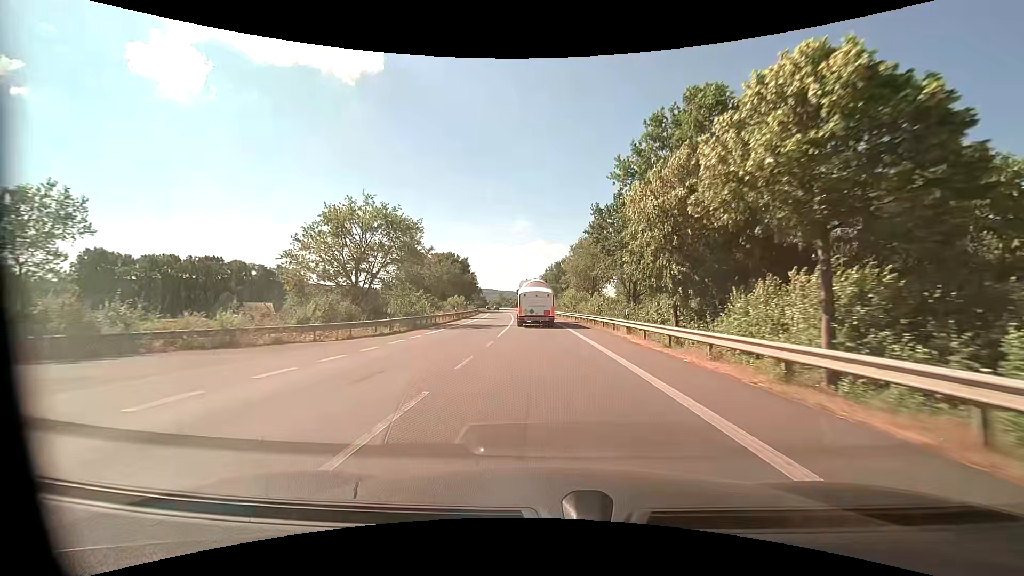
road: primary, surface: asphalt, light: Day
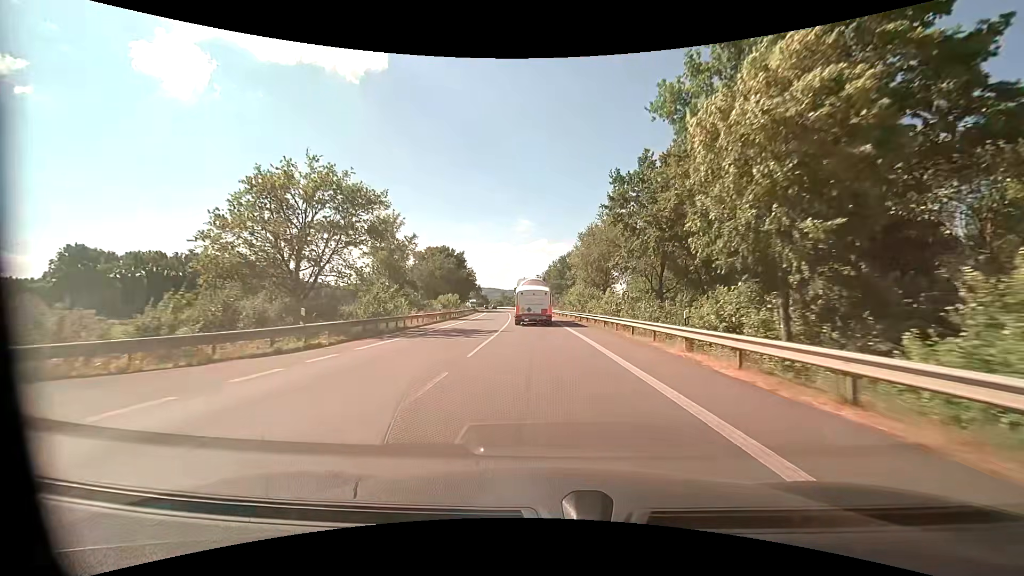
(0.0, +10.1) m; 0°
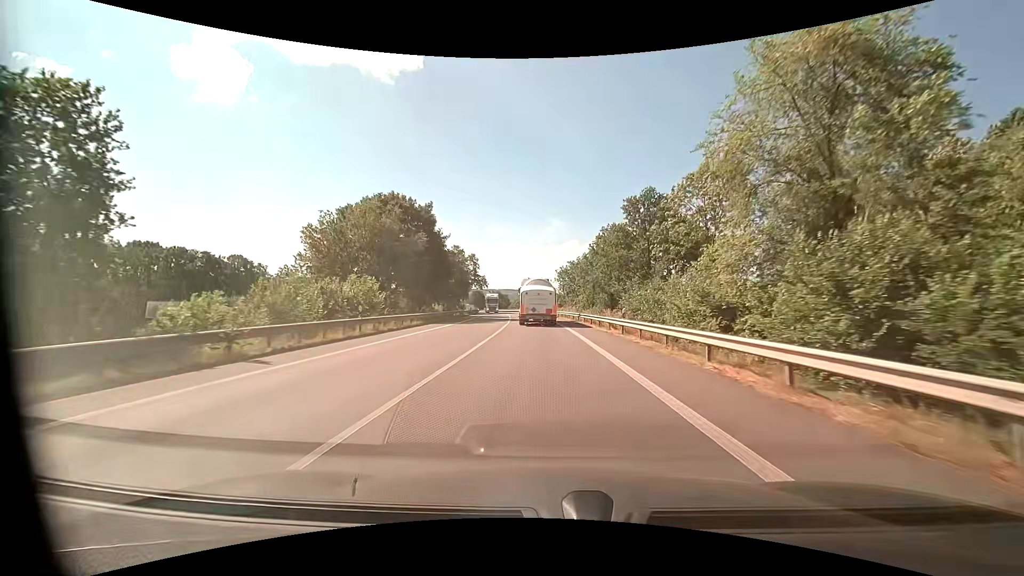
(-1.3, +50.9) m; -3°
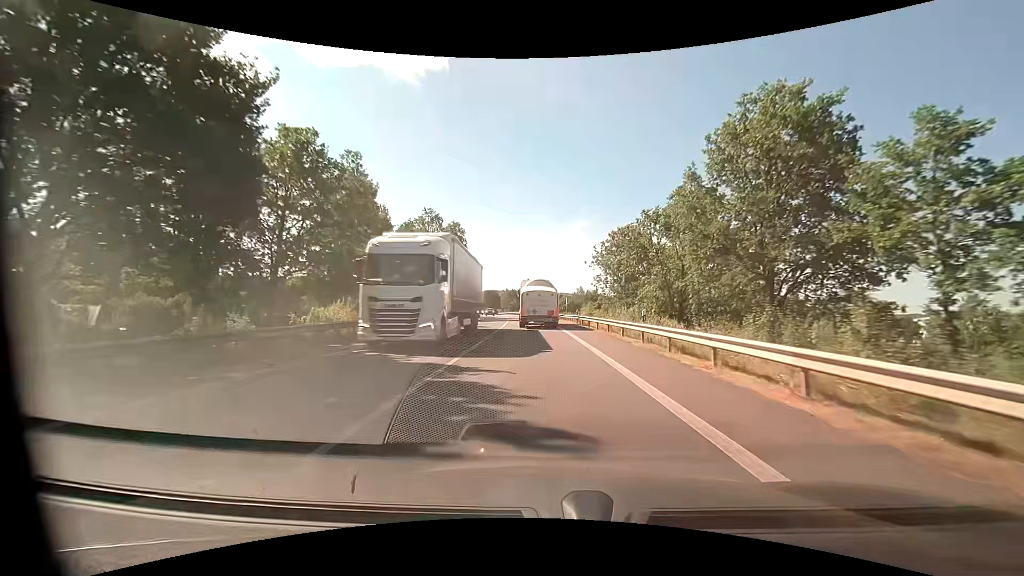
(-0.9, +40.7) m; -3°
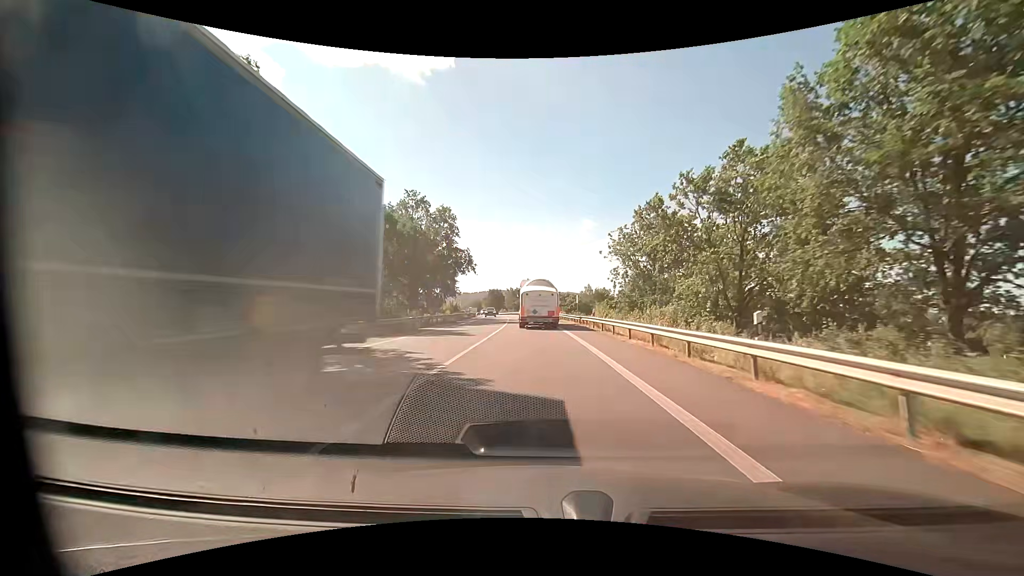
(0.0, +10.0) m; -1°
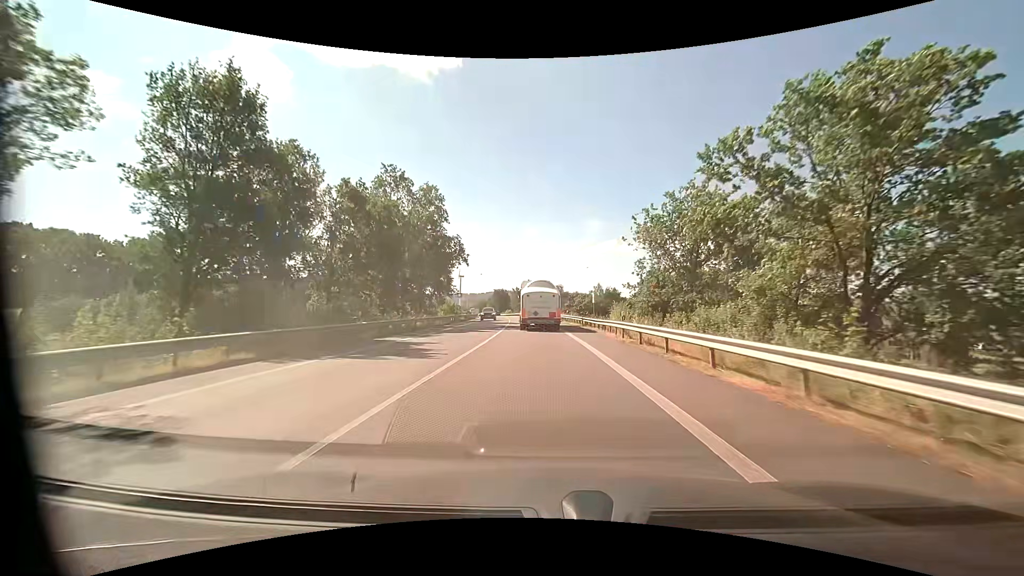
(-0.1, +9.9) m; -1°
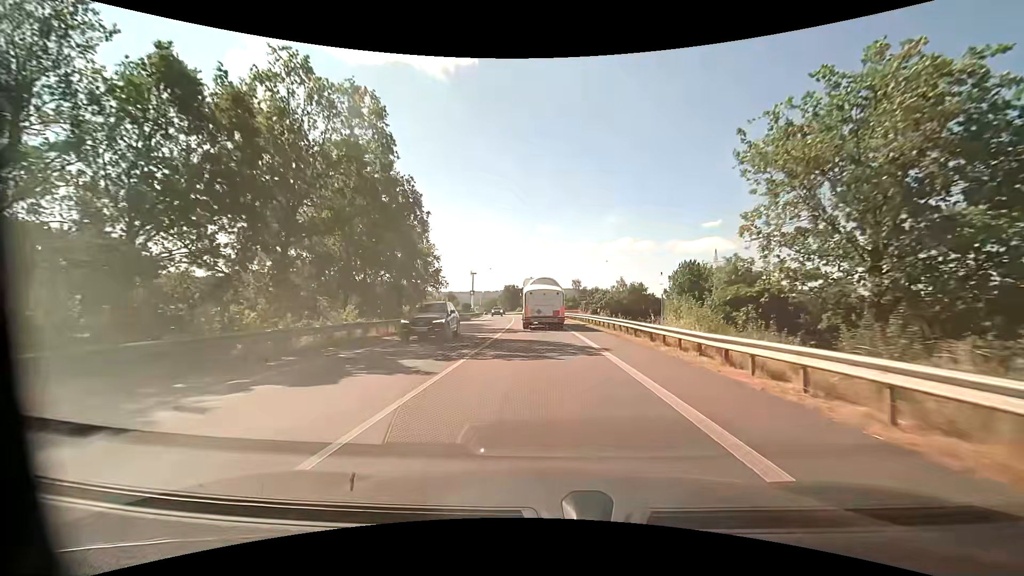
(-0.2, +19.6) m; -2°
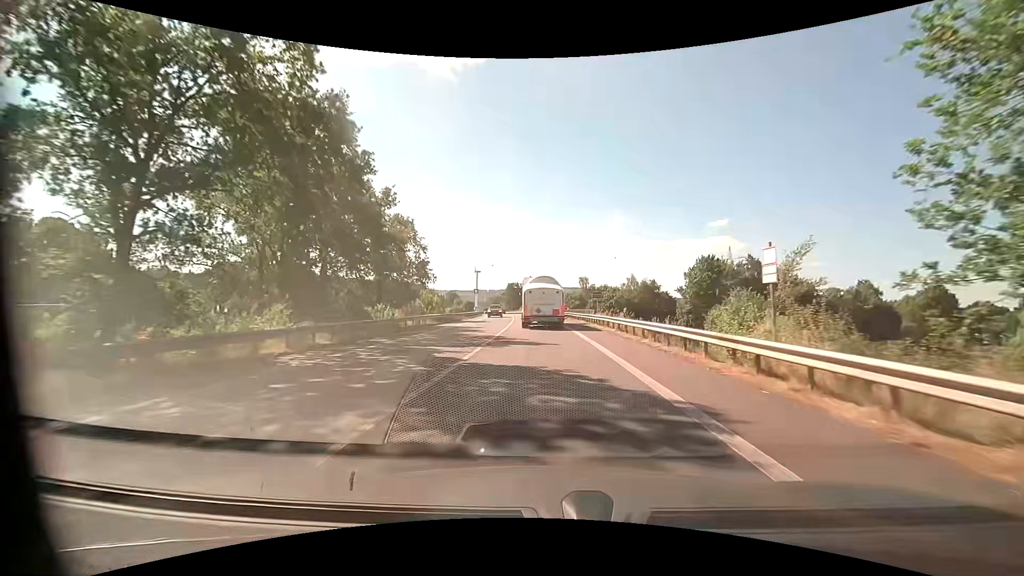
(0.0, +9.6) m; 0°
(0, +10) (0, +20) (0, +30) (-1, +40) (-1, +50) (-2, +60) (-3, +70) (-3, +80) (-4, +90) (-6, +100) m
